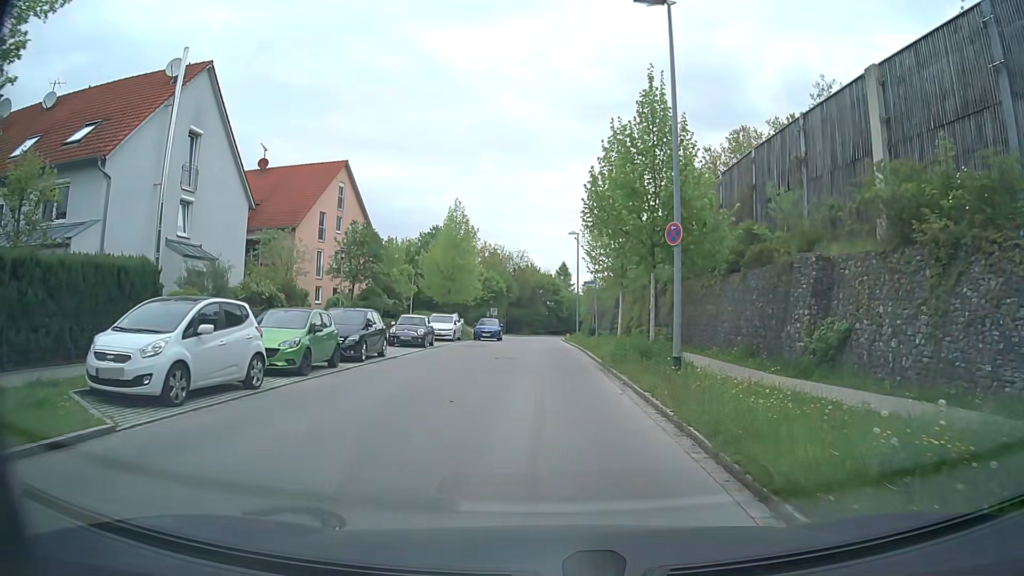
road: residential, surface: asphalt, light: Day
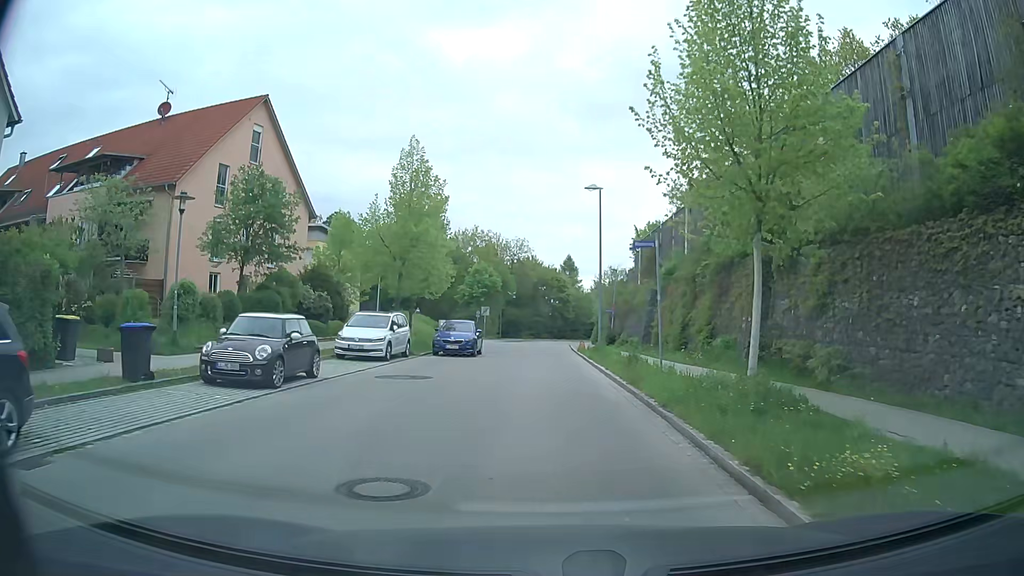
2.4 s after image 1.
(-0.2, +17.2) m; -1°
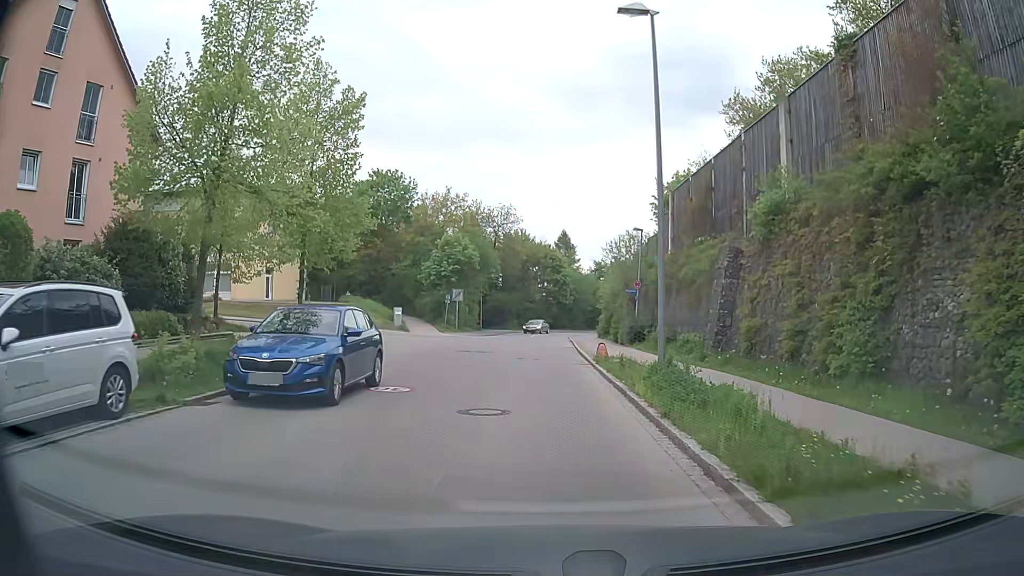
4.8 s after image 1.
(+0.2, +17.7) m; +1°
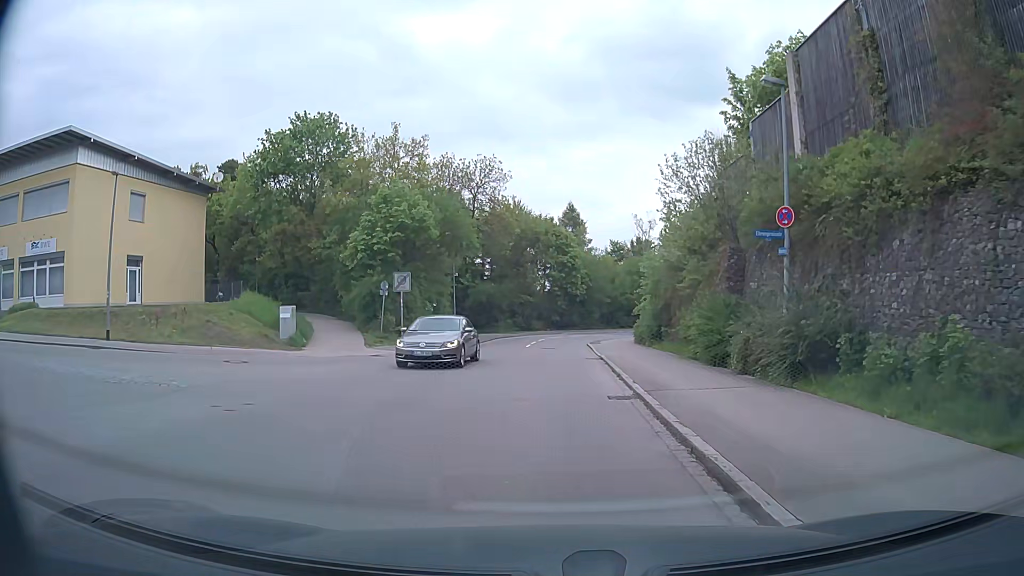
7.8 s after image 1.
(-0.1, +22.2) m; -2°
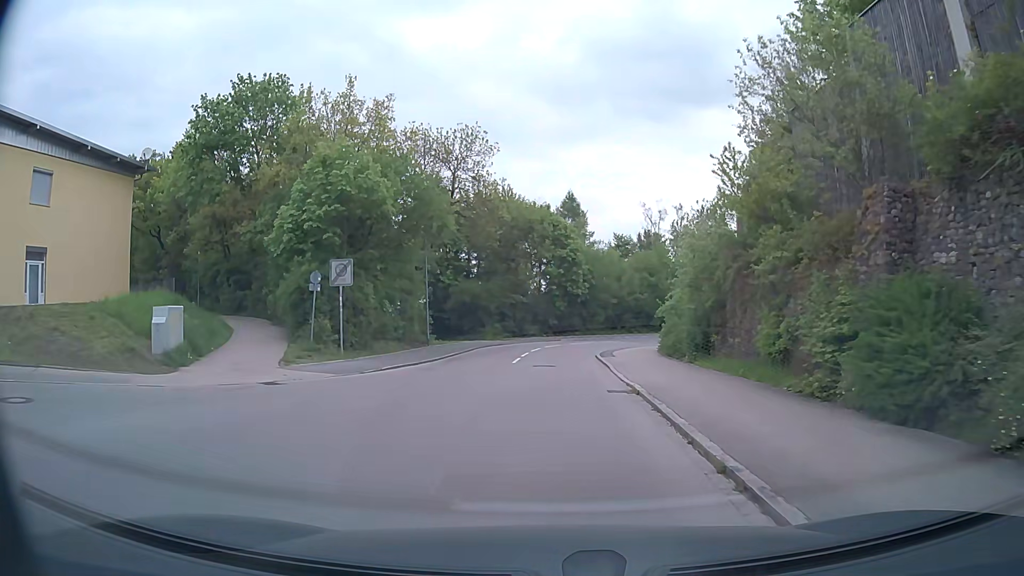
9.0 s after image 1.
(+0.2, +9.5) m; +1°
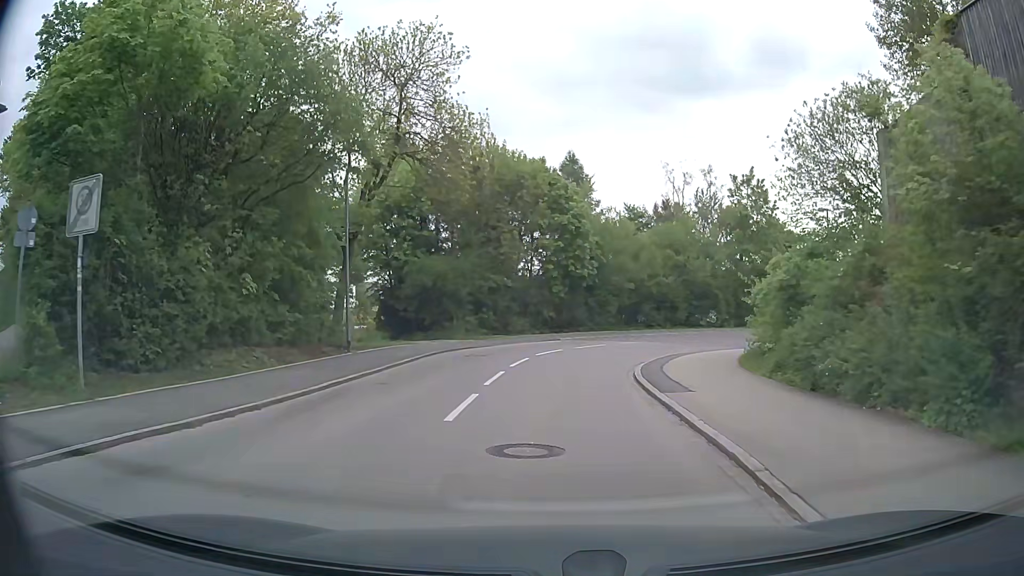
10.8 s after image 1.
(+0.2, +14.5) m; +1°
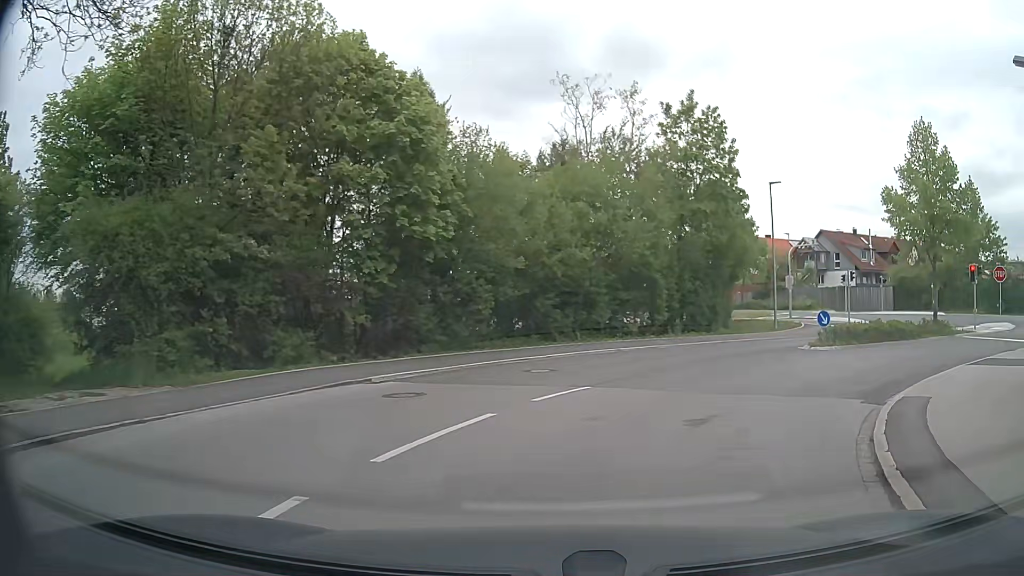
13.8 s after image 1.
(+0.9, +20.3) m; +12°
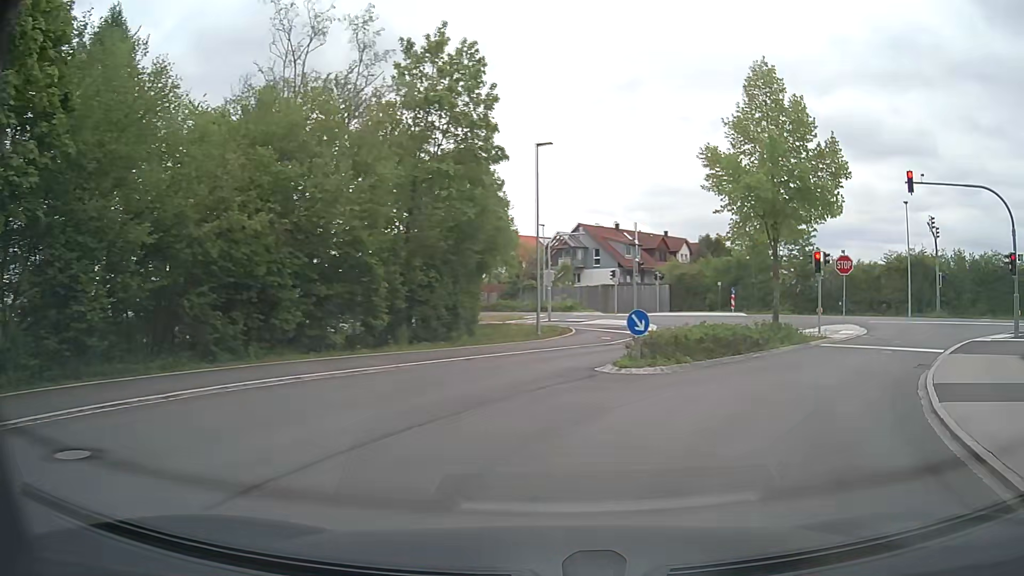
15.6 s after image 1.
(+1.5, +9.3) m; +21°
(+3, +9) (+9, +18) (+16, +25) (+25, +28) (+34, +24) (+42, +18) (+50, +12) (+57, +5) (+65, -1) (+73, -8) m
